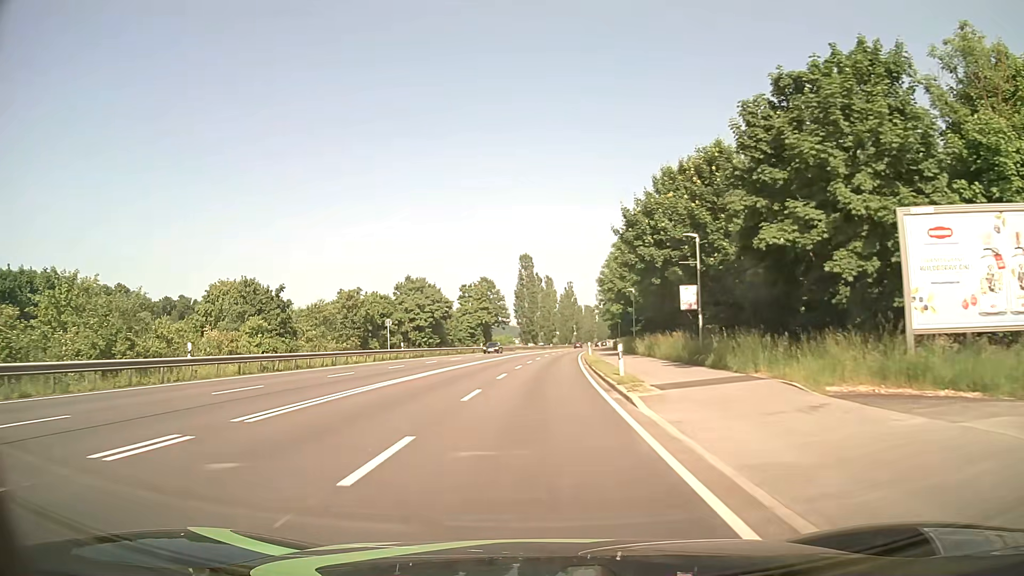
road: primary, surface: asphalt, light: Day
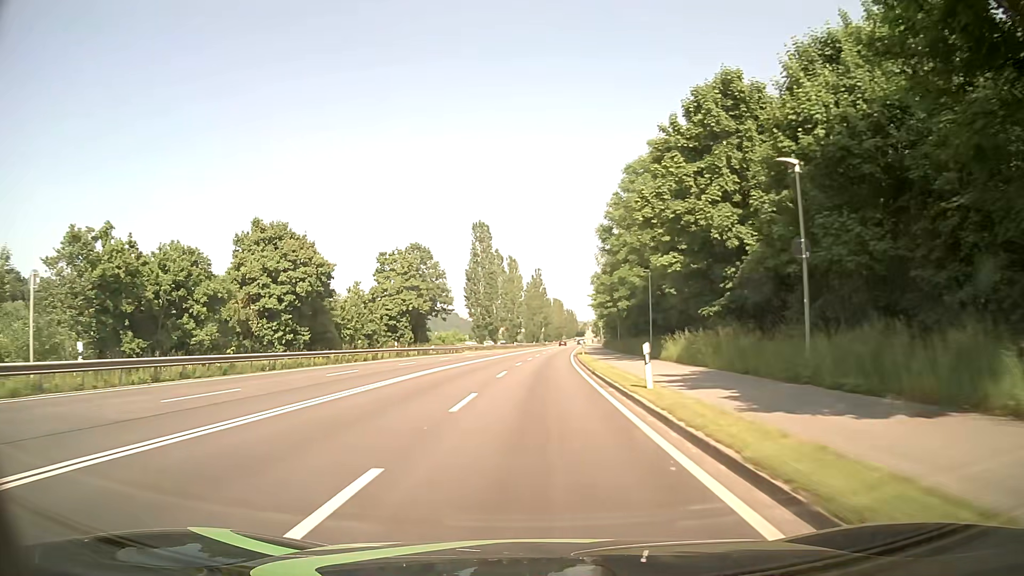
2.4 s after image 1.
(+0.8, +38.5) m; +3°
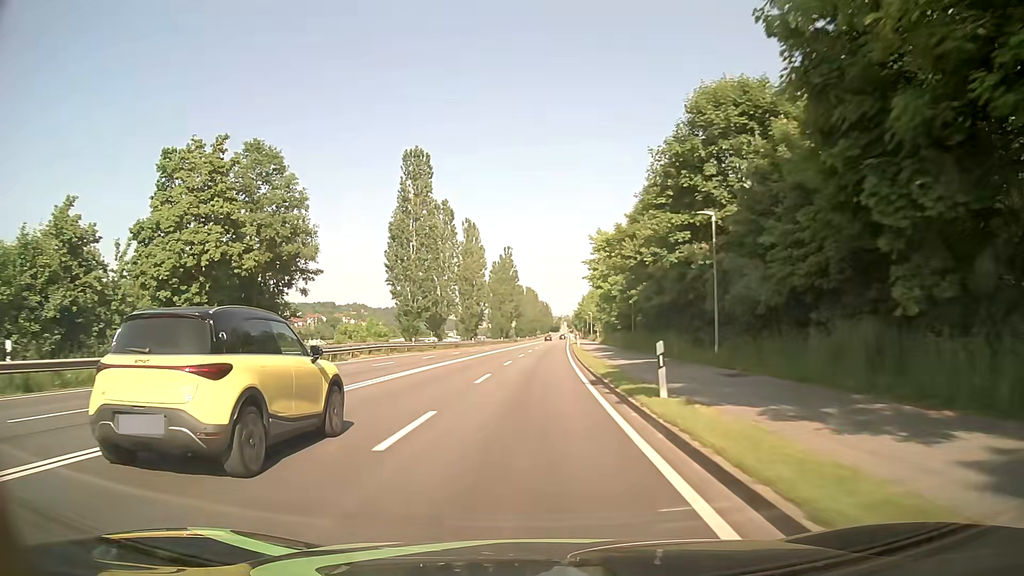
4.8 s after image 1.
(+0.9, +41.0) m; +2°
(0, +10) (0, +20) (0, +30) (0, +40) (+1, +50) (+1, +60) (+1, +70) (+2, +80) (+2, +90) (+3, +100) m
